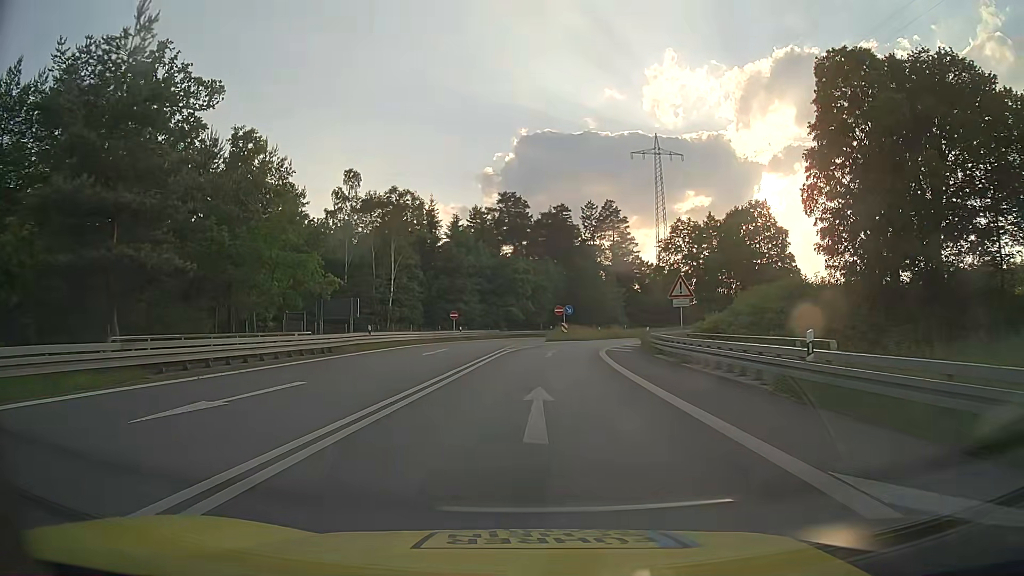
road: motorway_link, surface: asphalt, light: Day
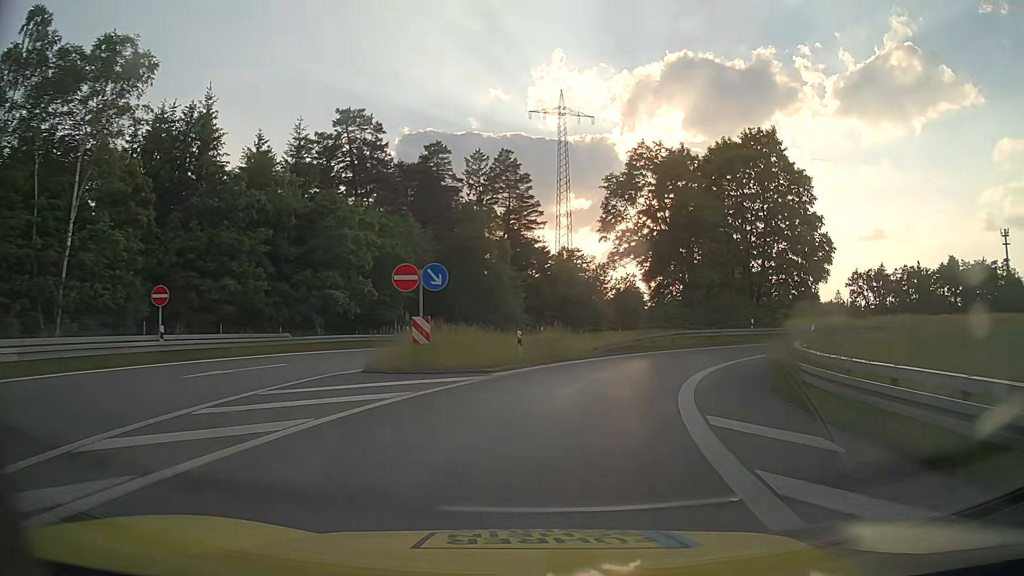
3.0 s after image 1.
(+2.4, +38.2) m; +10°
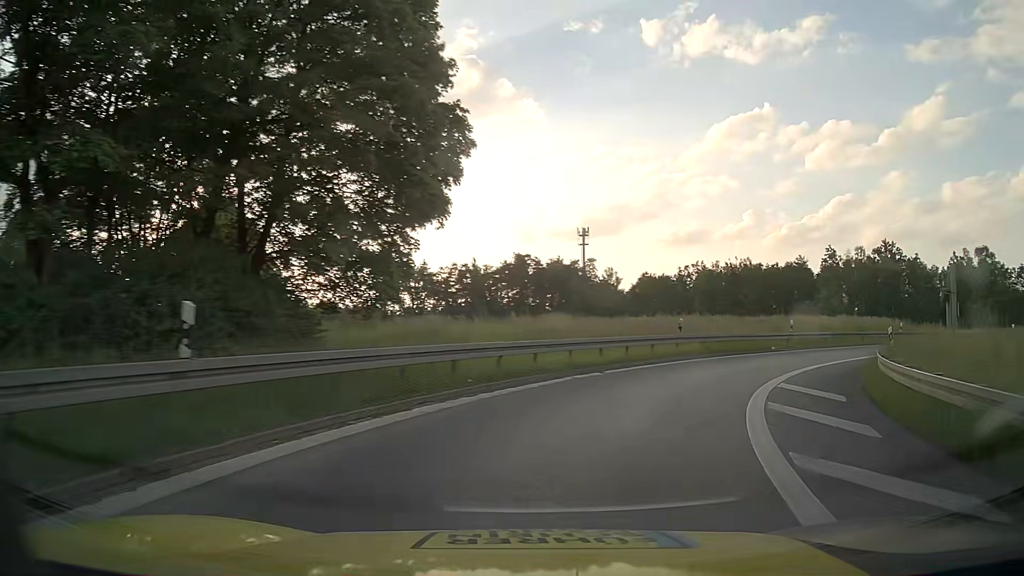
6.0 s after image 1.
(+11.3, +33.0) m; +41°
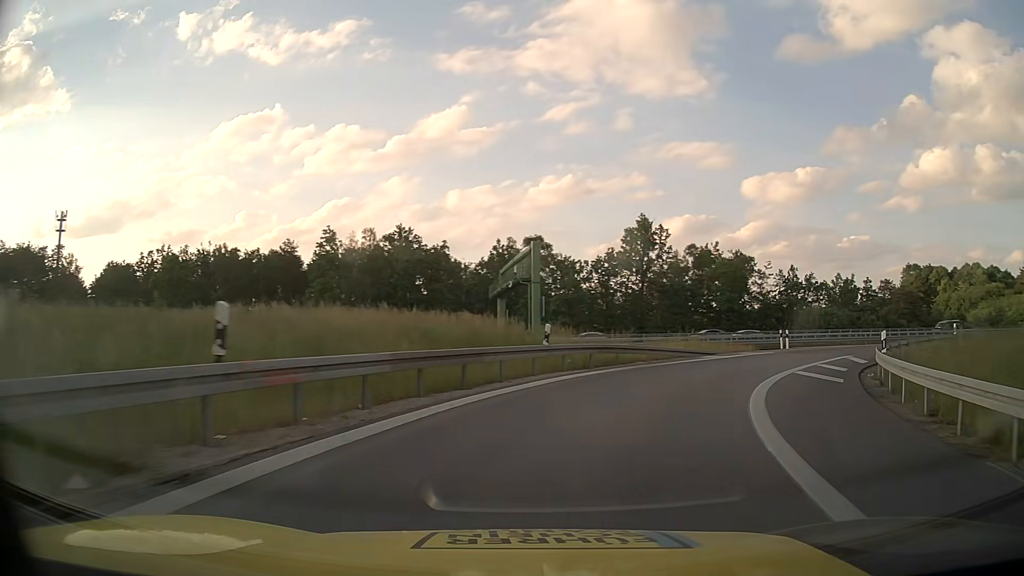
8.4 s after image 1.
(+10.3, +26.0) m; +44°
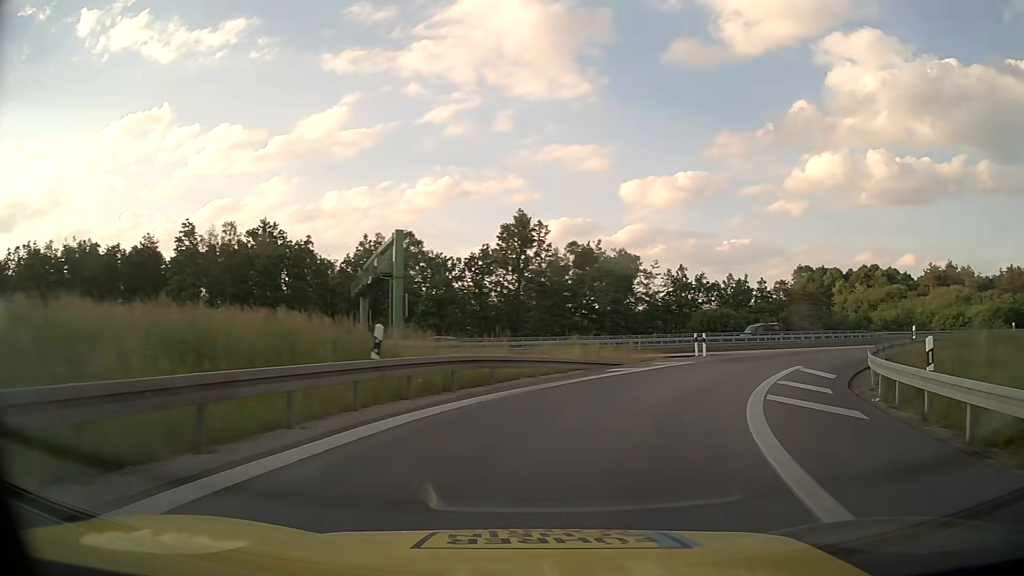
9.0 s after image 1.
(+0.7, +7.3) m; +11°
(+1, +10) (+5, +19) (+11, +27) (+19, +34) (+27, +39) (+36, +43) (+46, +47) (+55, +50) (+64, +54) (+73, +58) m
